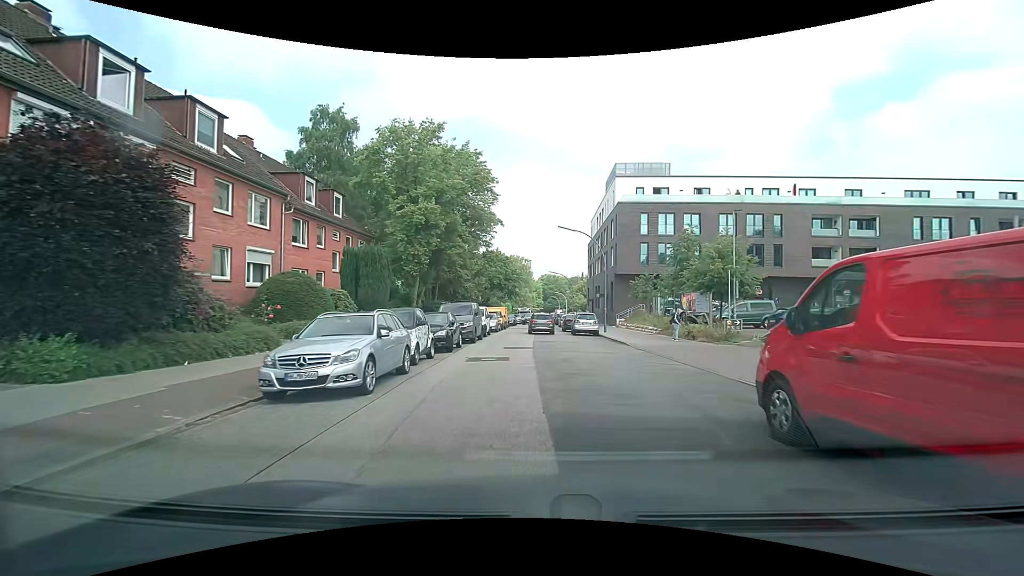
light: Day
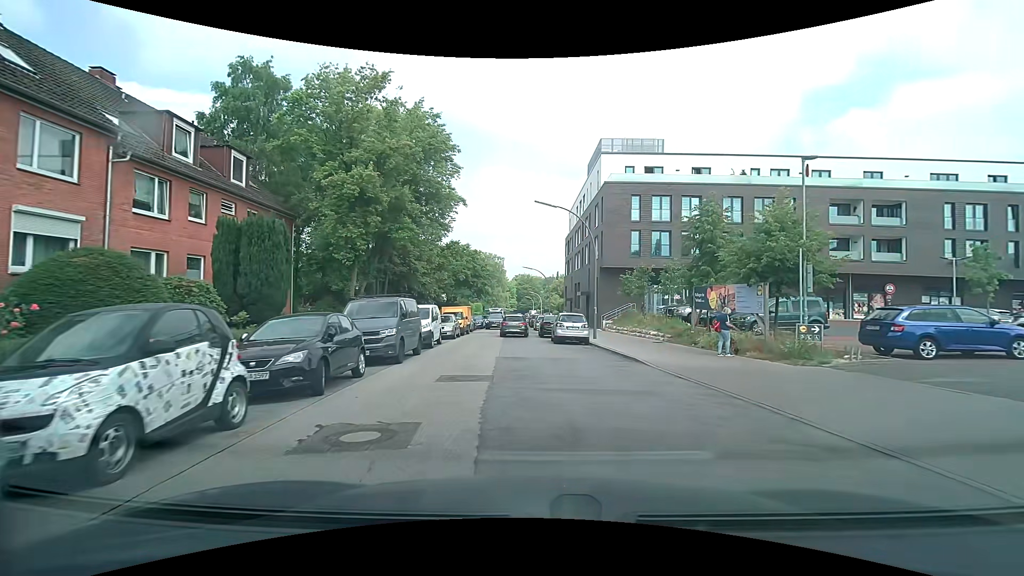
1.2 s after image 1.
(+0.3, +8.8) m; +3°
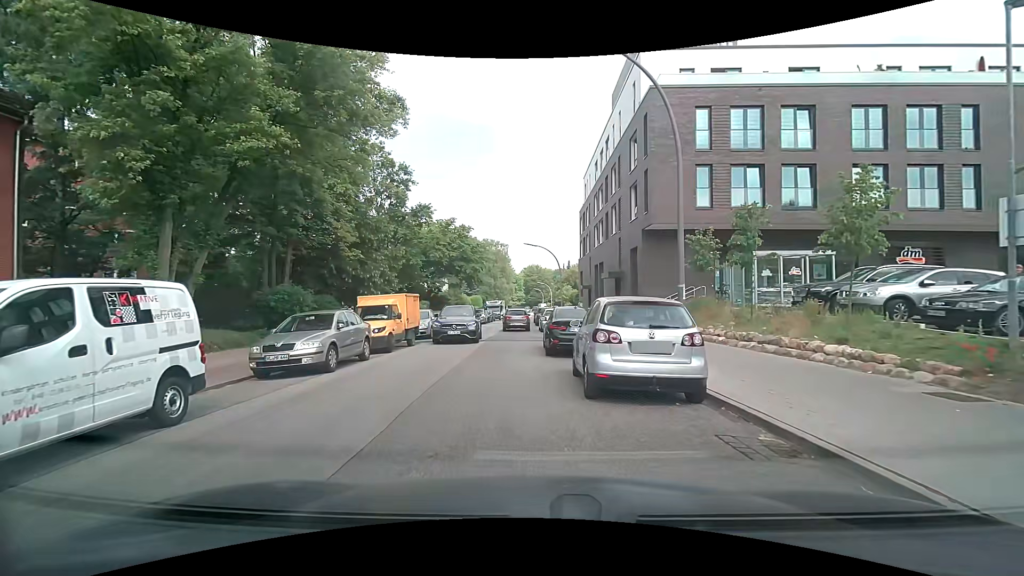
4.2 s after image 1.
(+0.5, +16.8) m; -1°
(-1, +10) (-1, +20) (-1, +30) (-1, +40) (-1, +50) (-1, +60) (-1, +70) (-1, +80) (-1, +90) (0, +100) m
